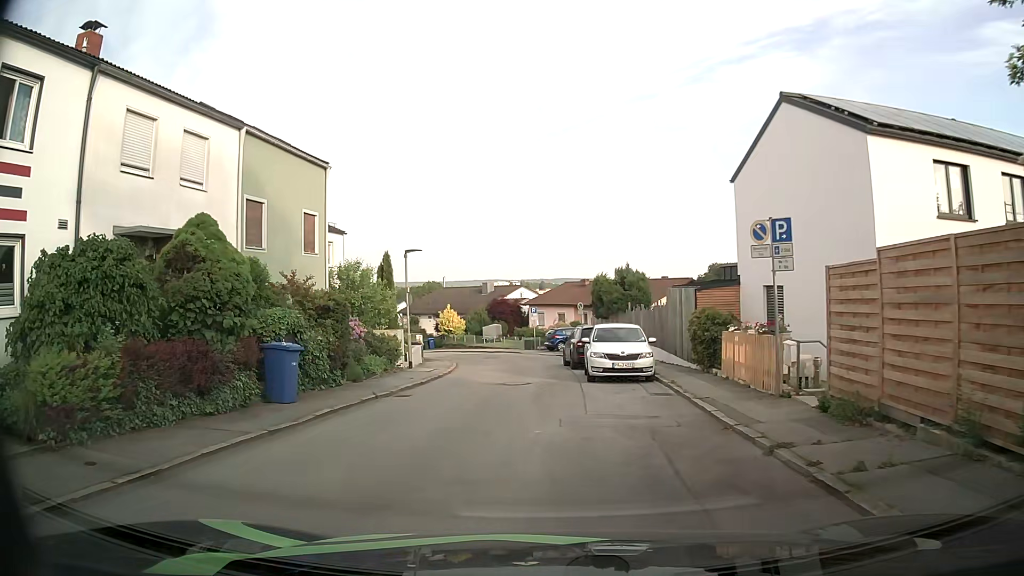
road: residential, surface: asphalt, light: Day
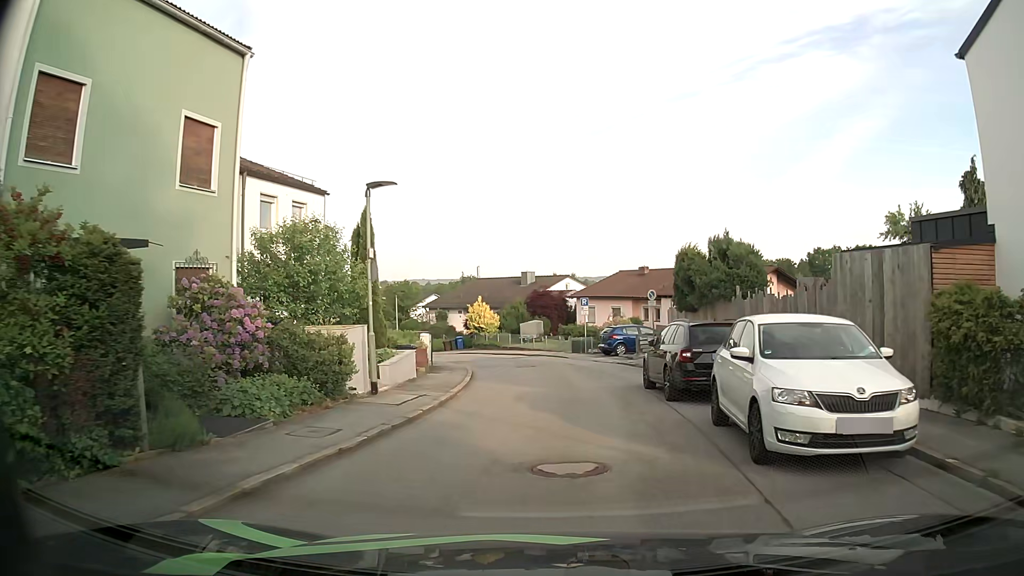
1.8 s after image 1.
(-0.6, +10.6) m; -3°
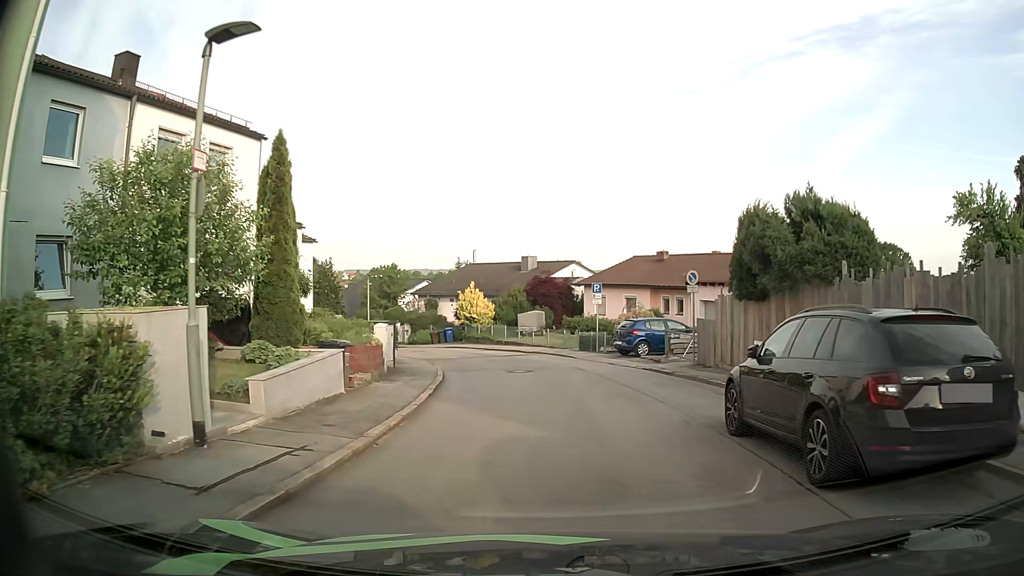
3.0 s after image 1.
(-0.1, +7.0) m; -1°
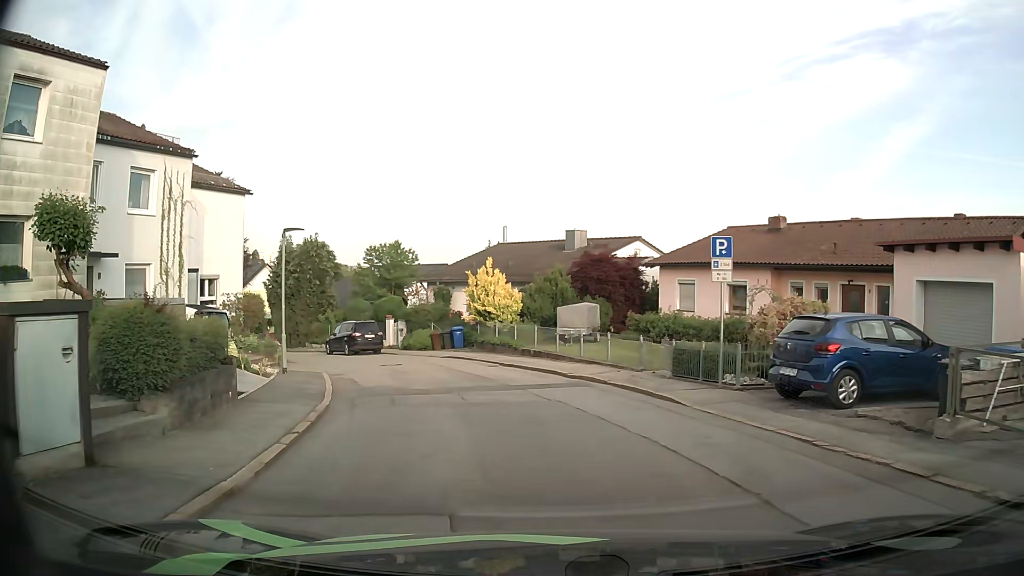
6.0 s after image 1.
(+0.1, +15.4) m; -4°
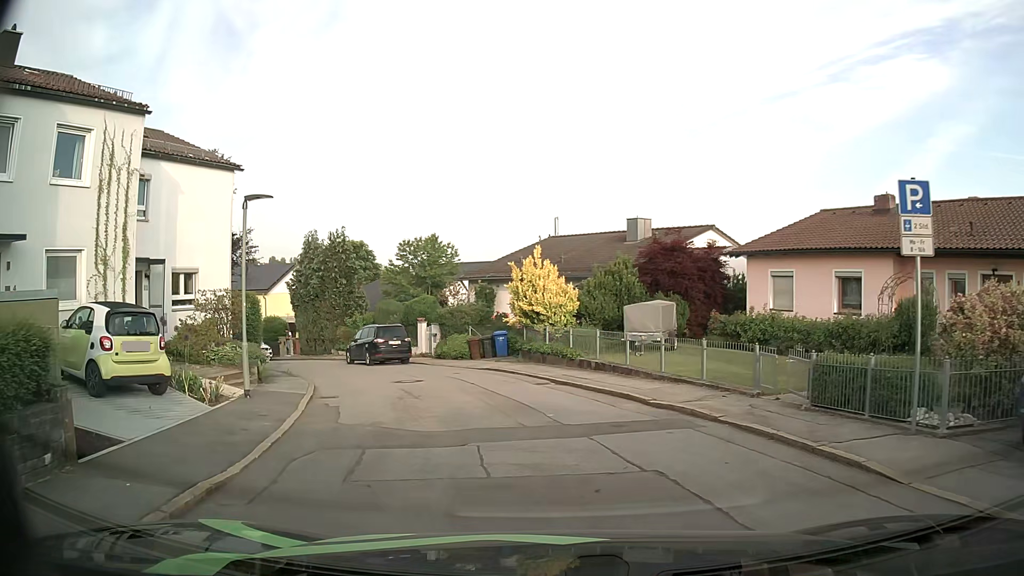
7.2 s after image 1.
(-0.1, +5.7) m; -2°
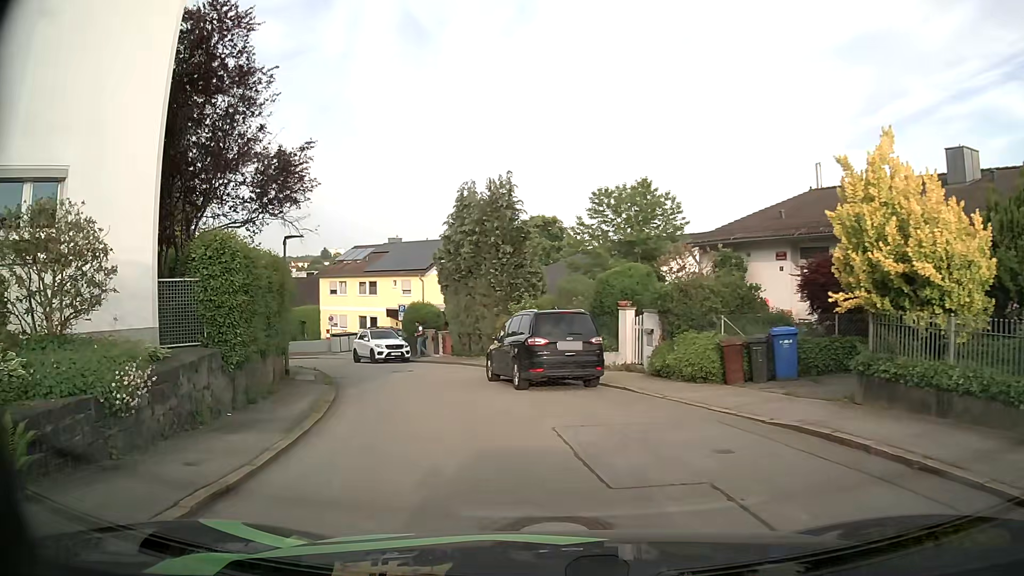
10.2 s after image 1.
(-2.4, +14.2) m; -20°
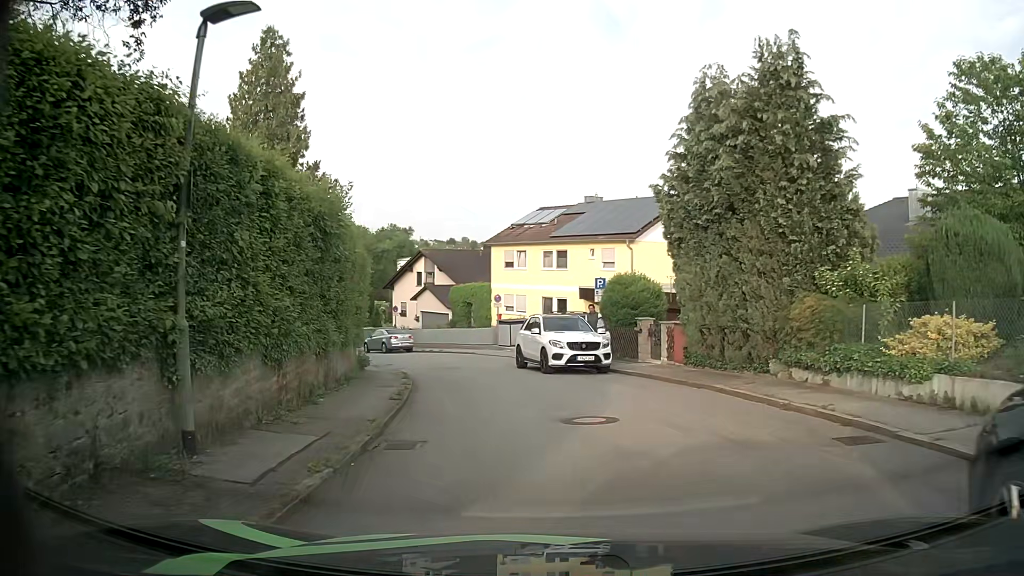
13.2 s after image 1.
(-2.3, +14.5) m; -16°
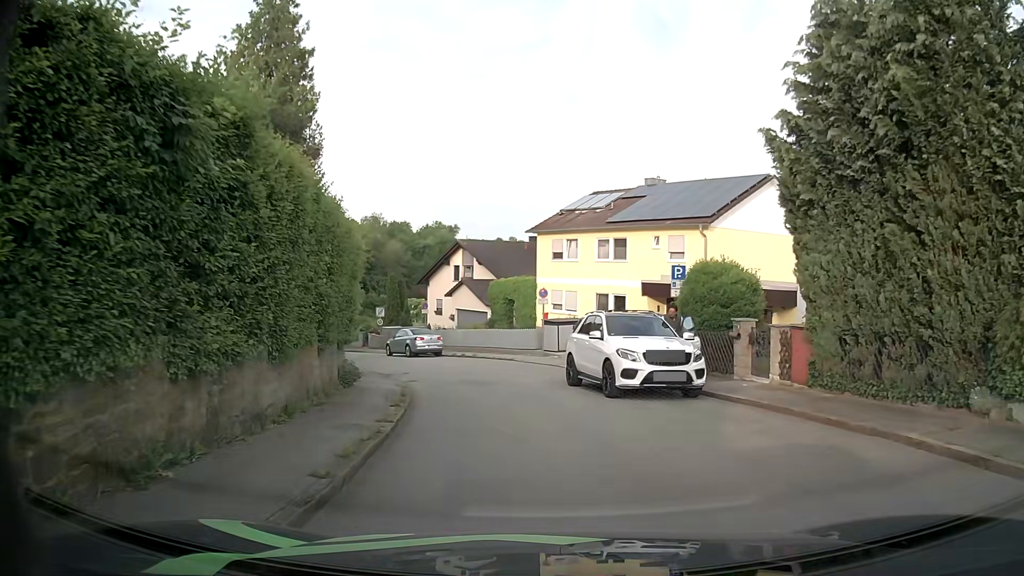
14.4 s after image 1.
(-0.3, +6.2) m; -5°
(0, +10) (-2, +20) (-6, +29) (-11, +38) (-16, +47) (-22, +54) (-32, +55) (-40, +50) (-48, +43) (-56, +37) m
